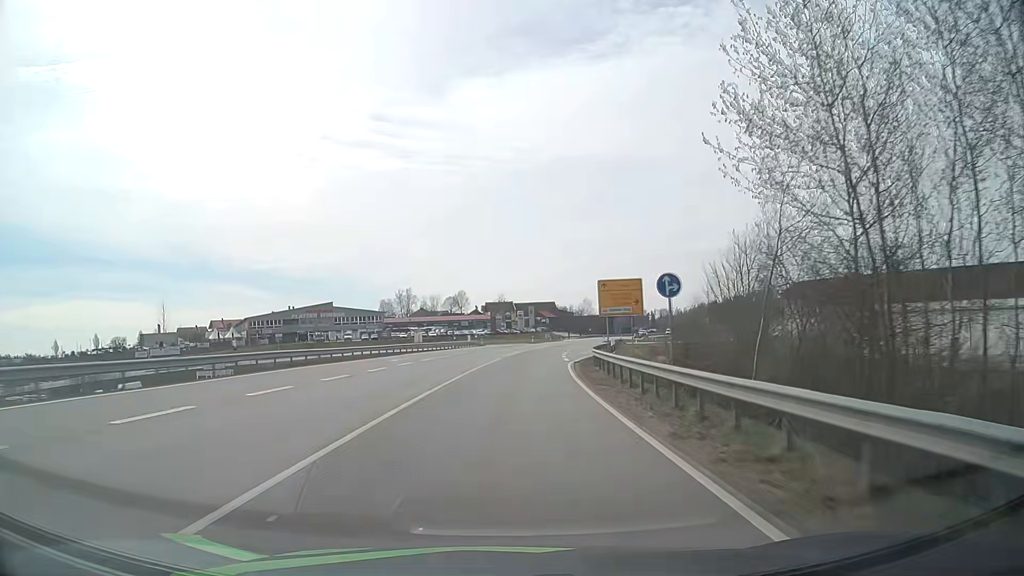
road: primary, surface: asphalt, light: Day
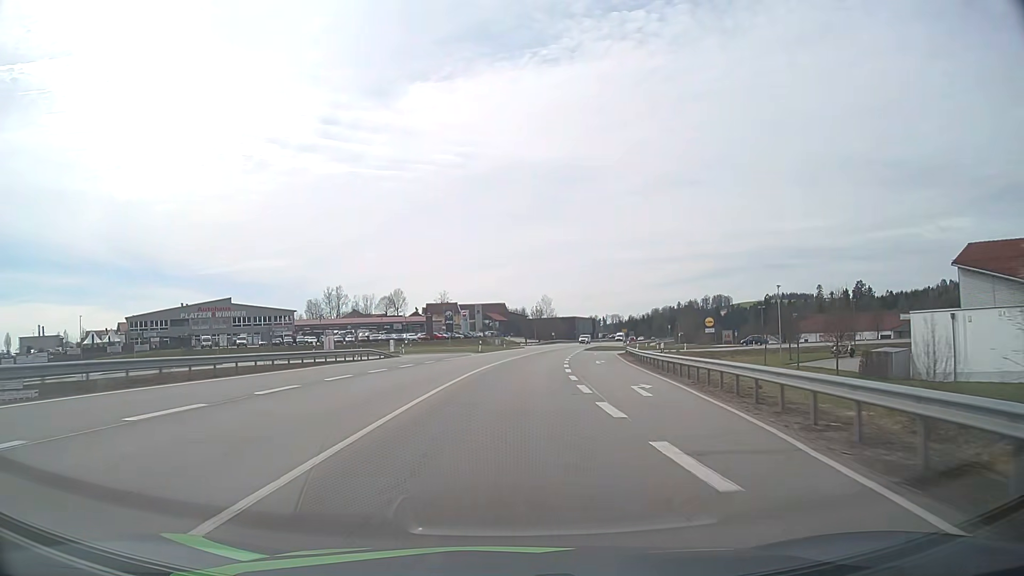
(+1.5, +41.2) m; +4°
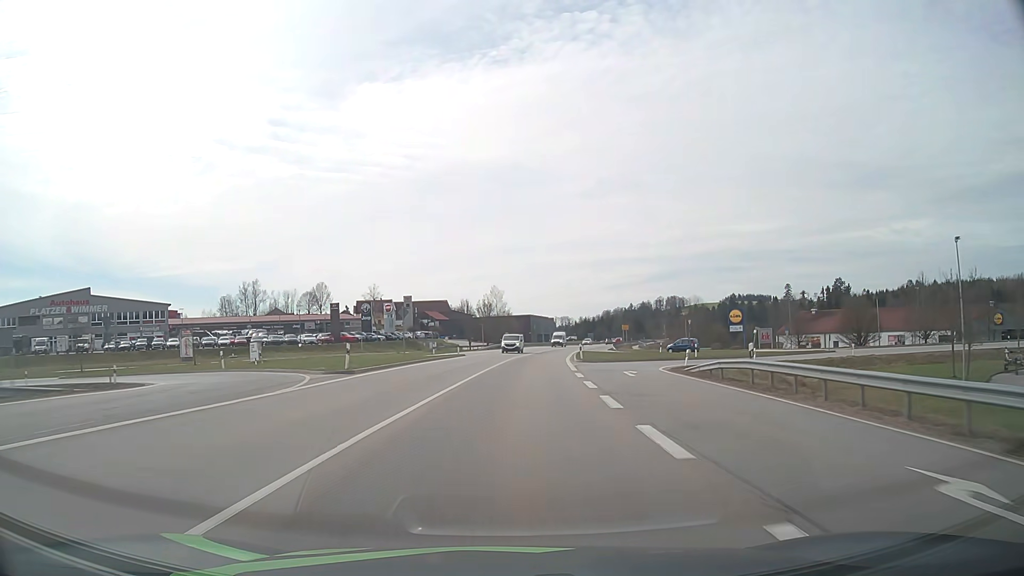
(+1.6, +40.5) m; +5°
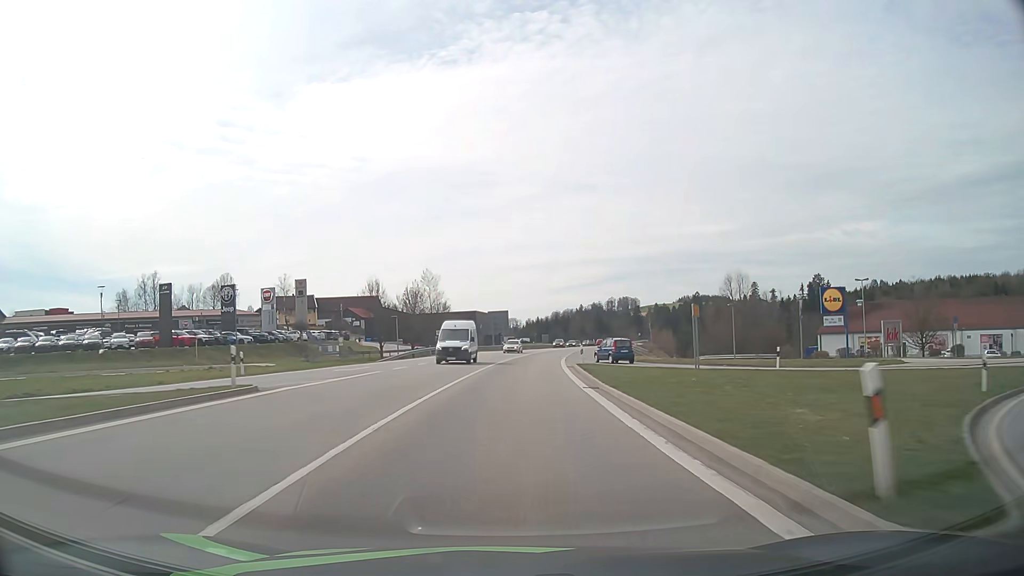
(+1.6, +39.8) m; +4°
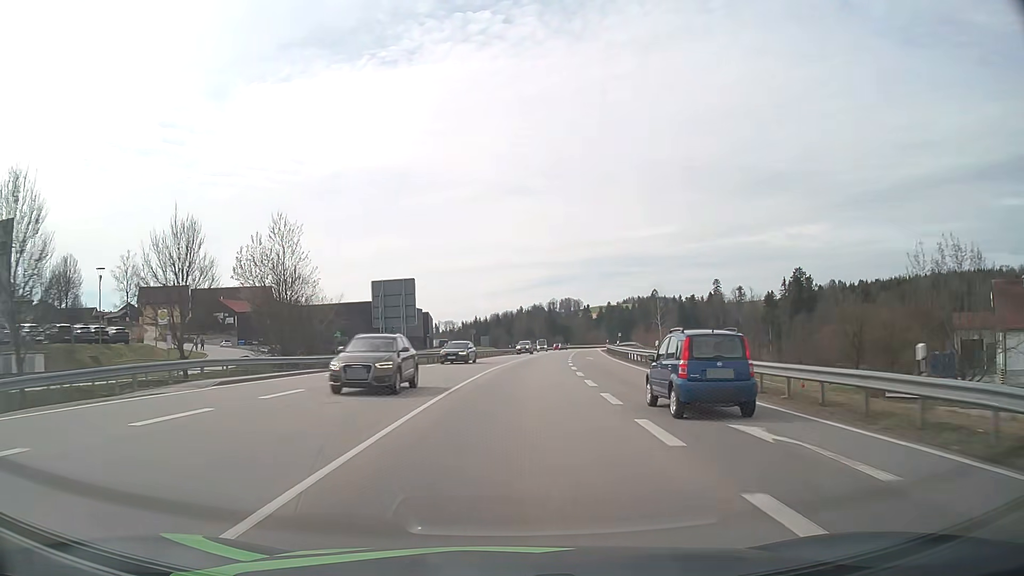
(+2.2, +51.8) m; +5°
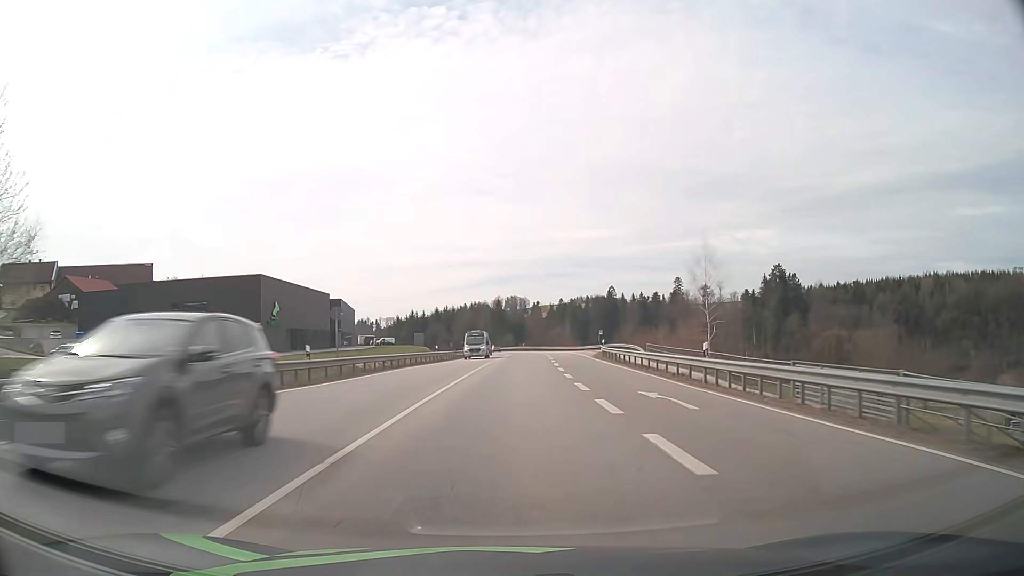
(+1.5, +38.2) m; +5°
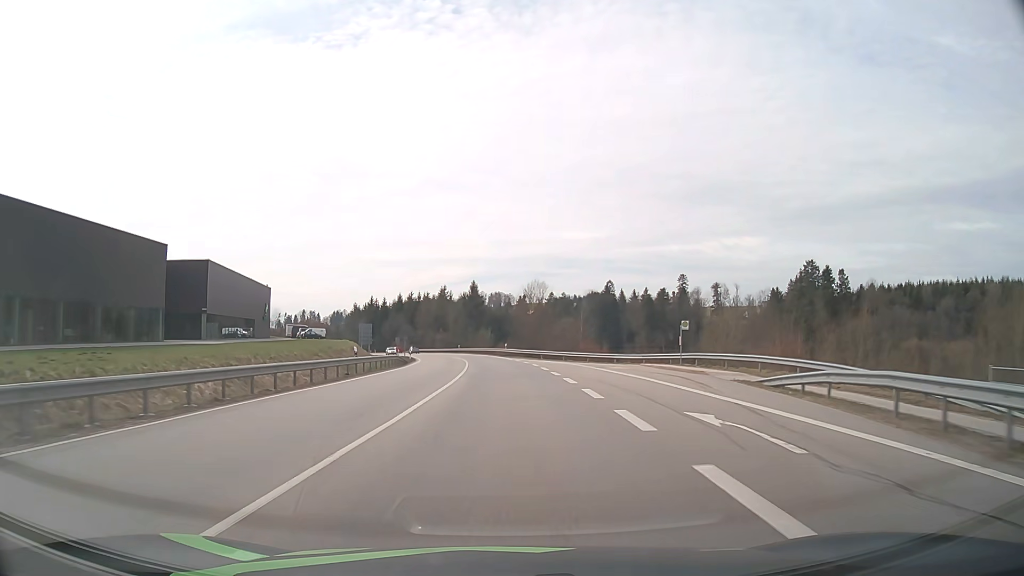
(+1.5, +50.9) m; +2°
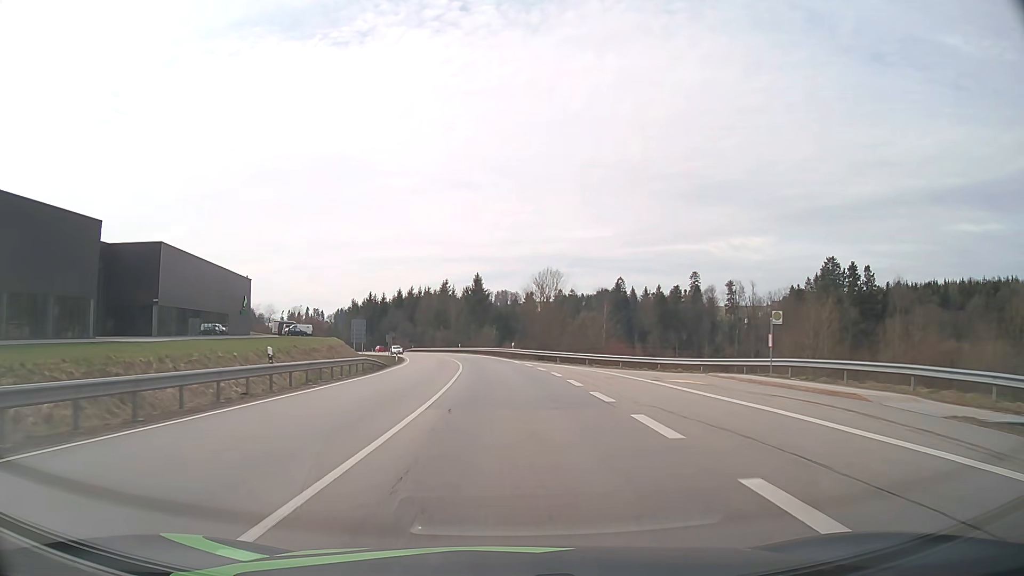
(-0.1, +12.8) m; -1°
(0, +10) (0, +20) (-1, +30) (-1, +40) (-2, +50) (-3, +60) (-5, +70) (-6, +80) (-8, +89) (-10, +99) m
